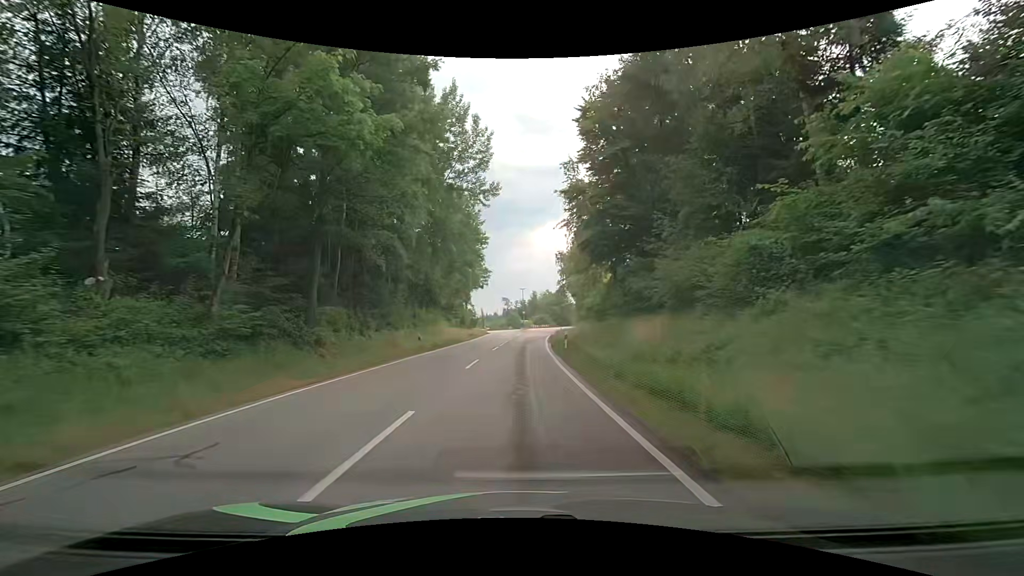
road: tertiary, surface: asphalt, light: Day
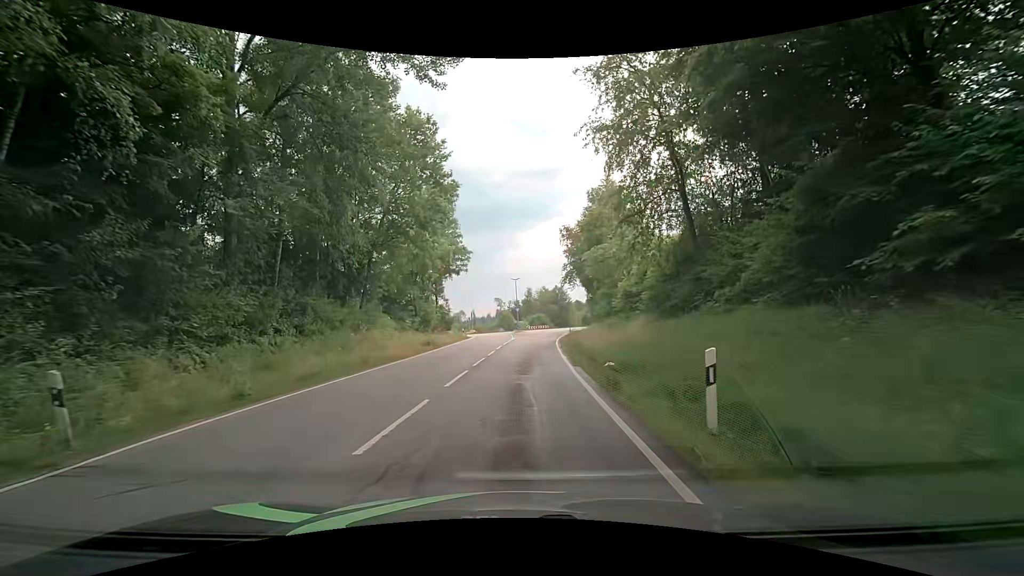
(+0.3, +22.5) m; +1°
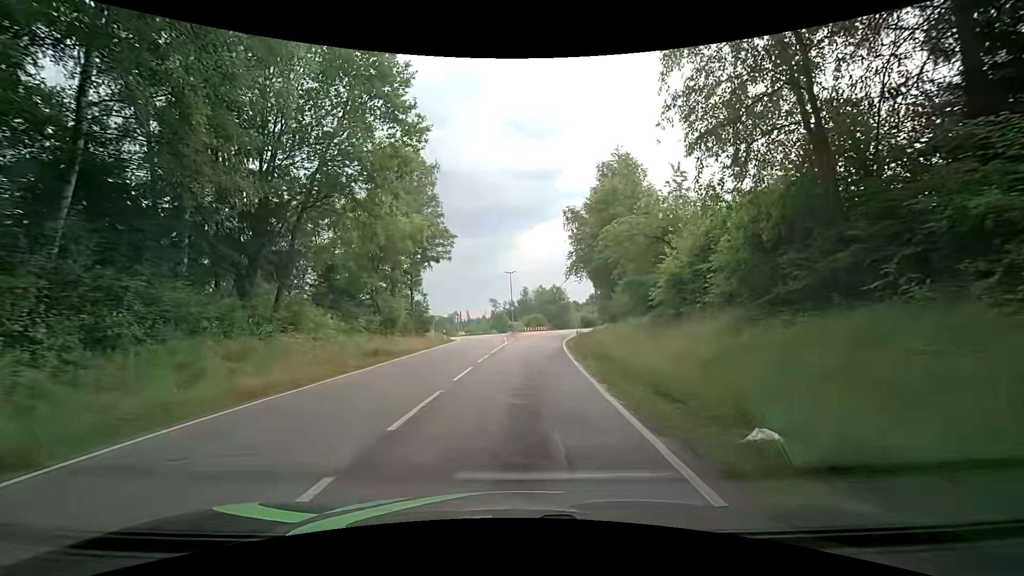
(+0.2, +10.8) m; +2°
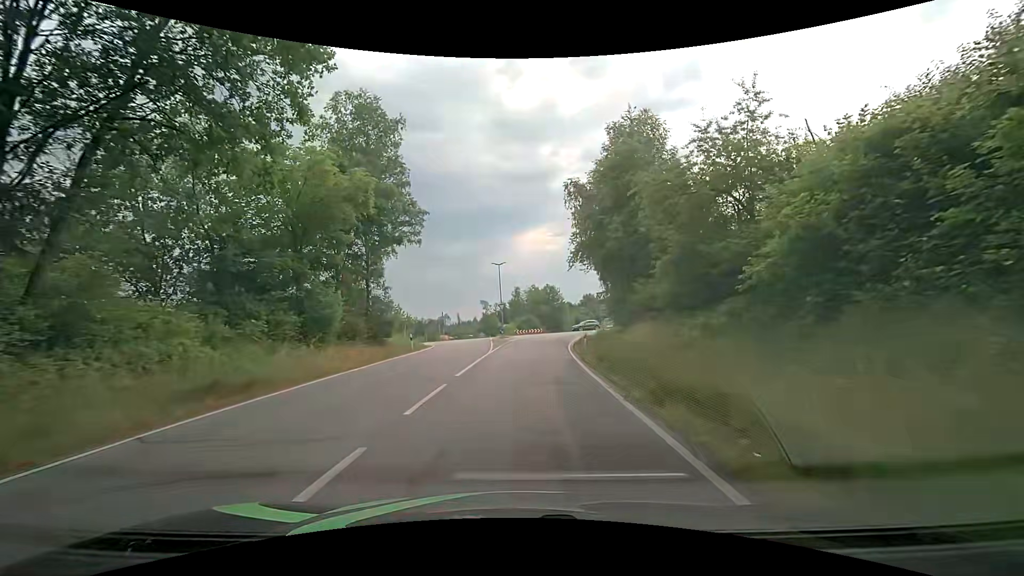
(-0.1, +10.7) m; 0°
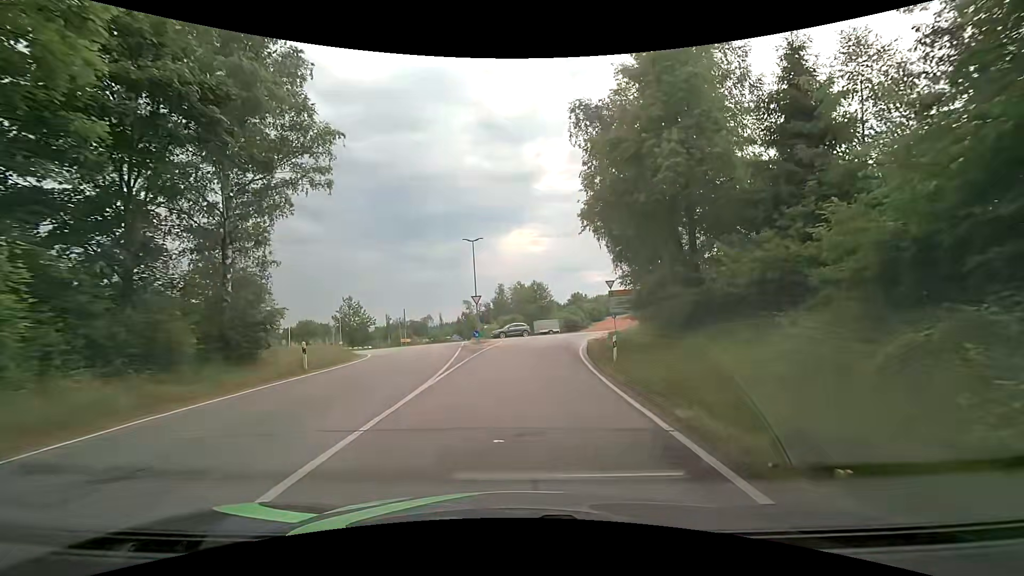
(+0.2, +15.0) m; +1°
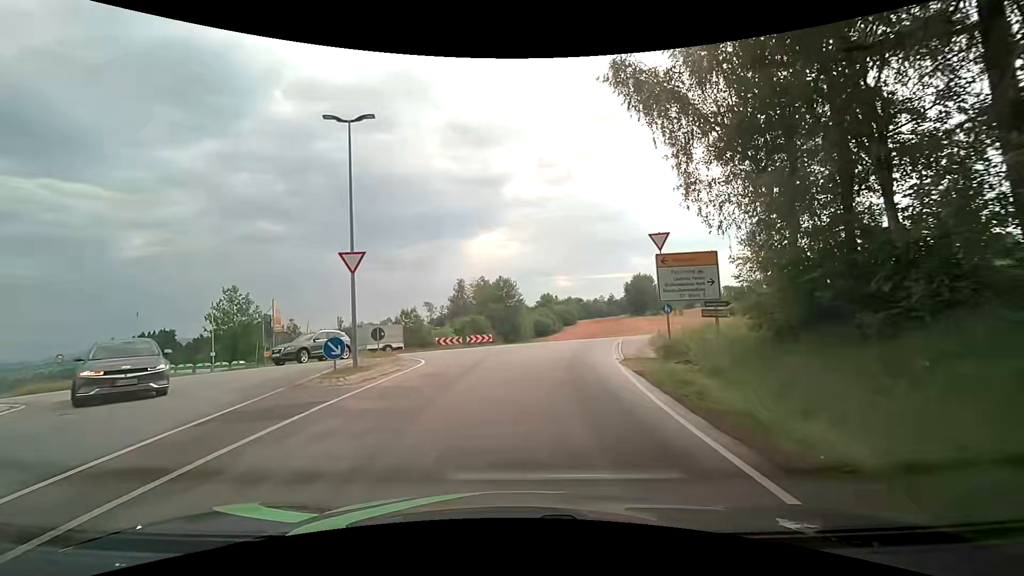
(+0.8, +22.7) m; +3°
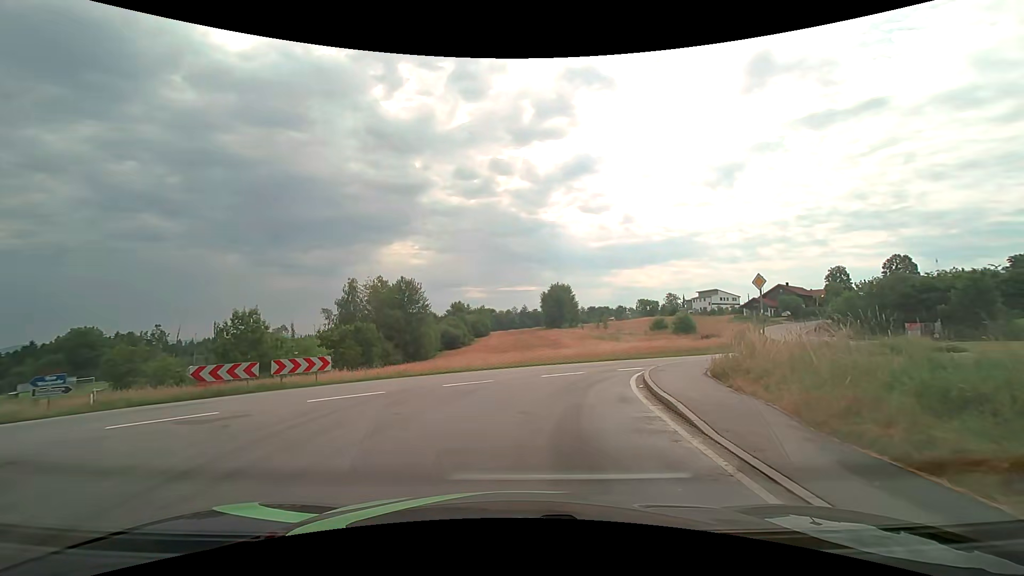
(+1.5, +18.8) m; +12°
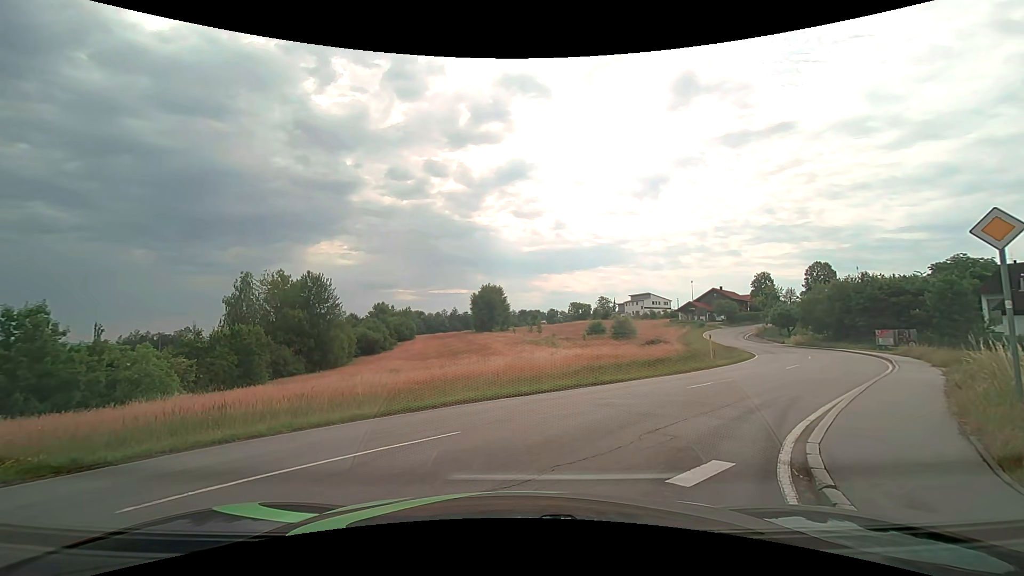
(+0.6, +10.6) m; +6°
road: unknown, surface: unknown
(+2, +10) (+8, +18) (+14, +25) (+20, +33) (+25, +42) (+29, +51) (+32, +61) (+35, +70) (+37, +80) (+40, +90) m
